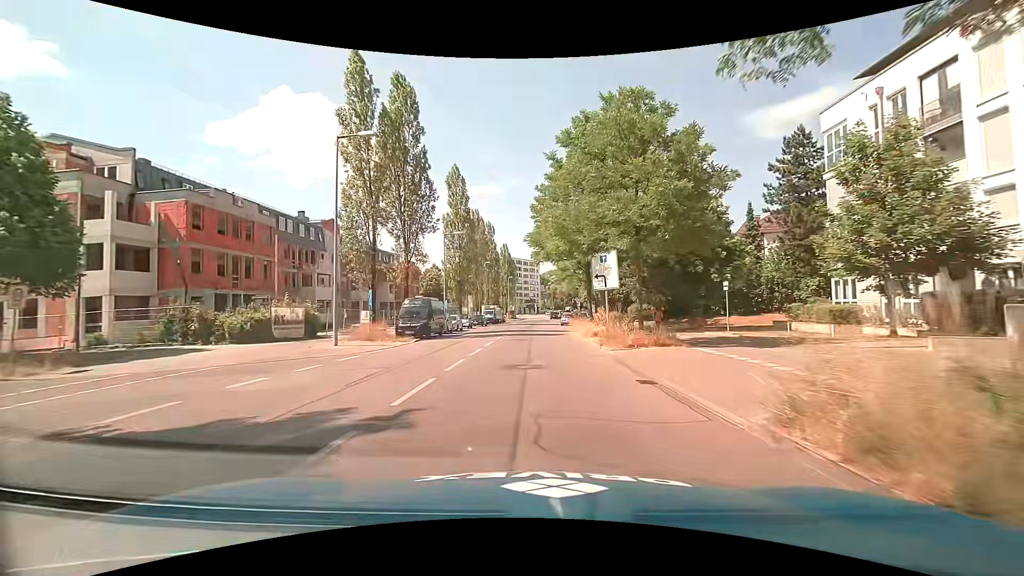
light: Day
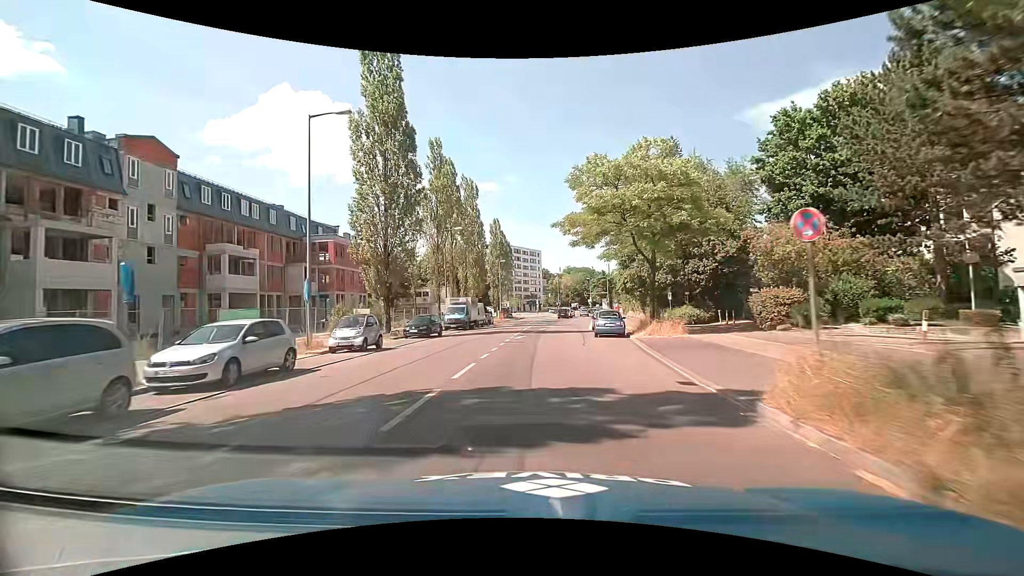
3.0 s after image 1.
(-0.1, +33.5) m; -1°
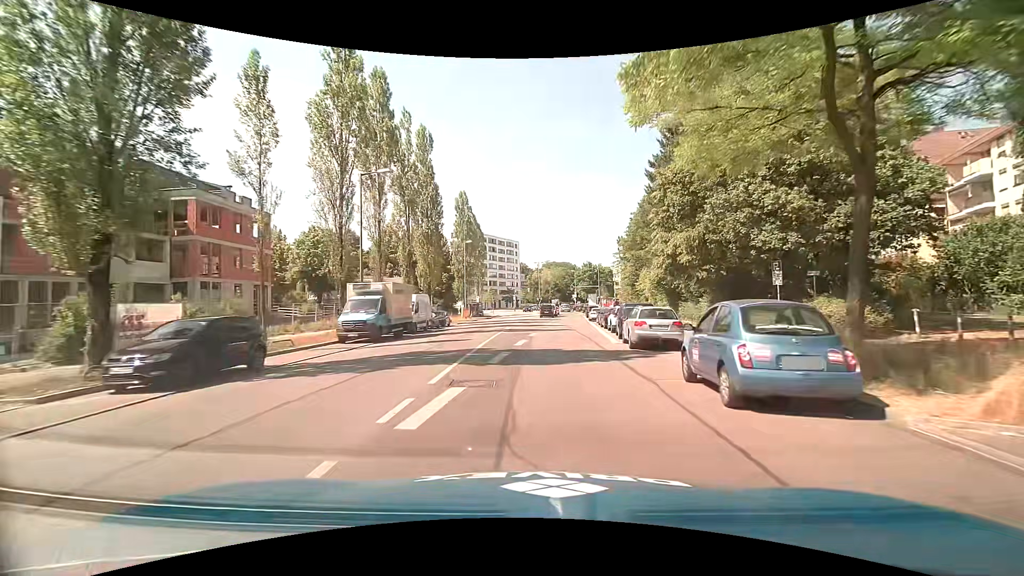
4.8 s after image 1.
(+0.3, +20.5) m; +3°
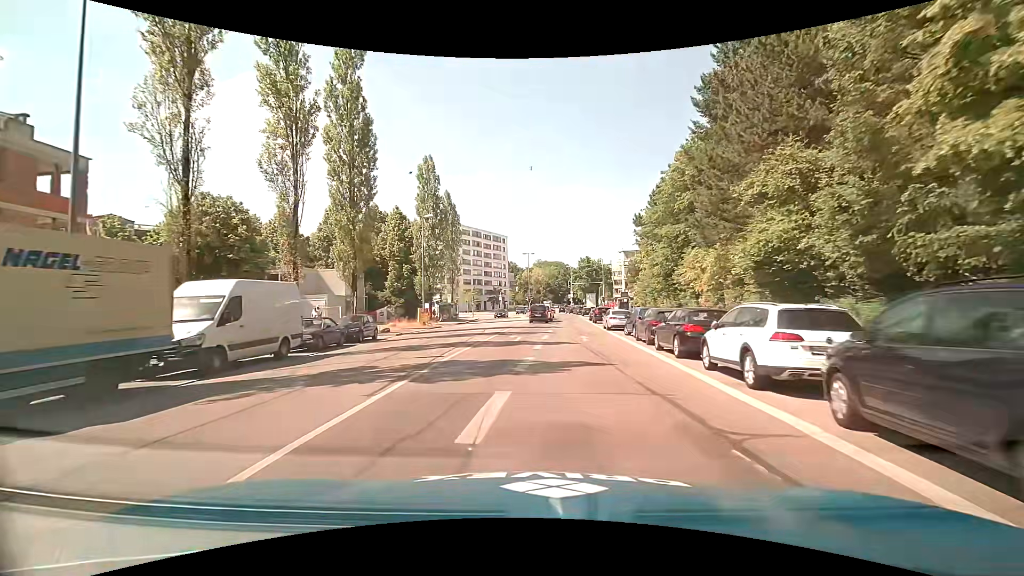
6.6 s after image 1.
(+0.4, +19.1) m; +2°
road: secondary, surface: asphalt
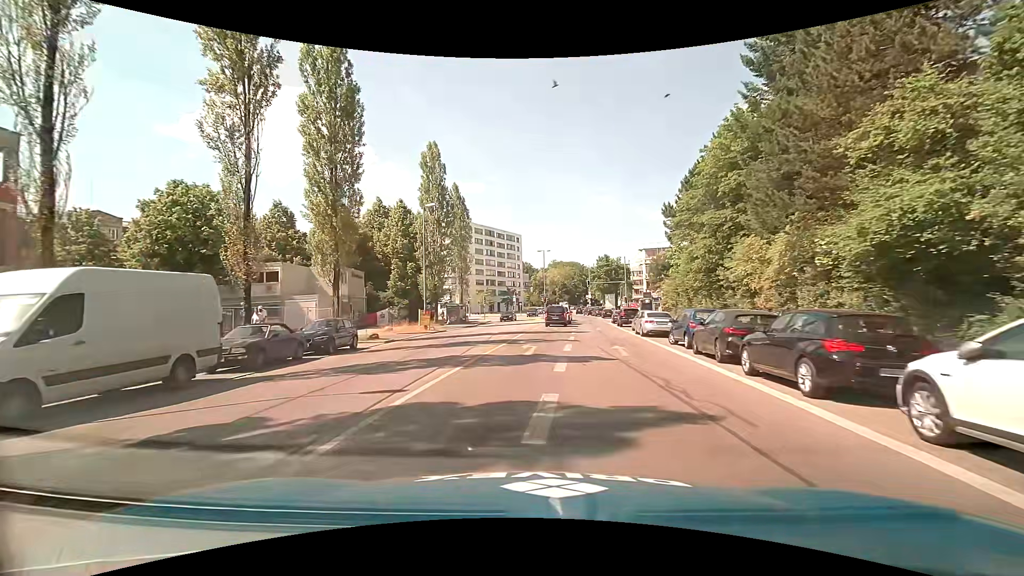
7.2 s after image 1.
(-0.2, +5.7) m; -3°
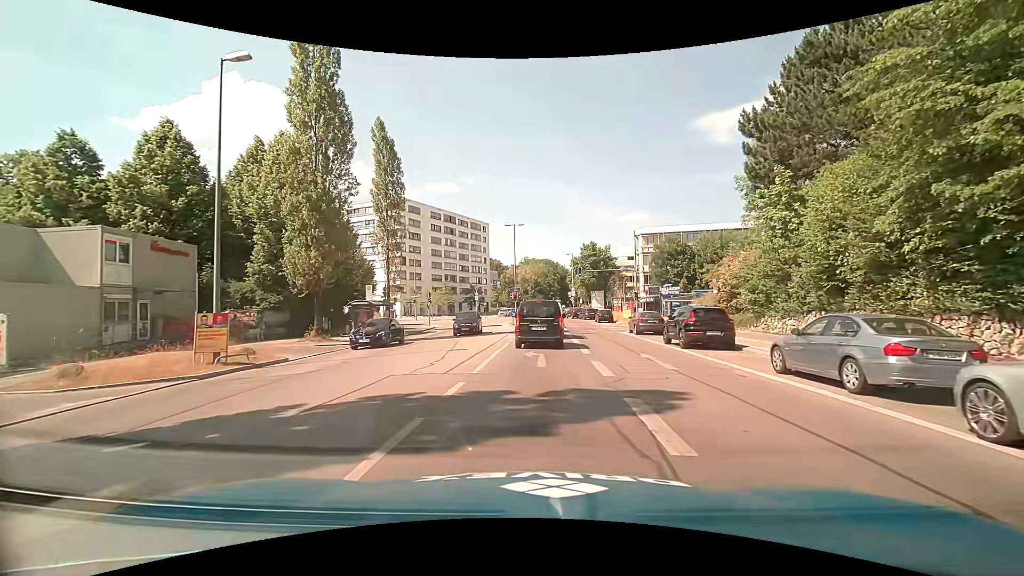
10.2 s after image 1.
(+0.5, +23.6) m; +3°
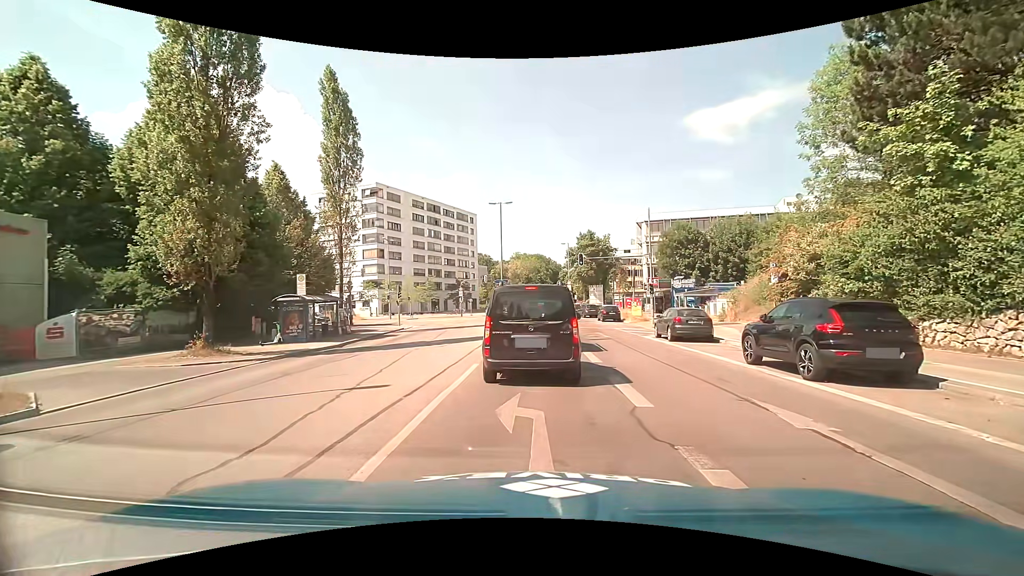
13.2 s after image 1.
(+0.2, +8.8) m; +3°
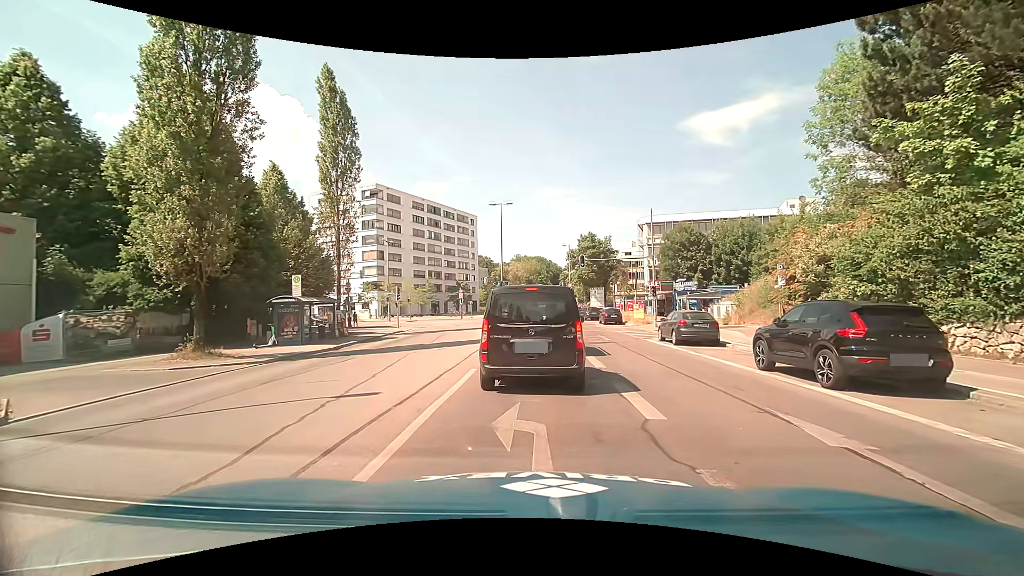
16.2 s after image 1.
(0.0, +0.7) m; 0°
